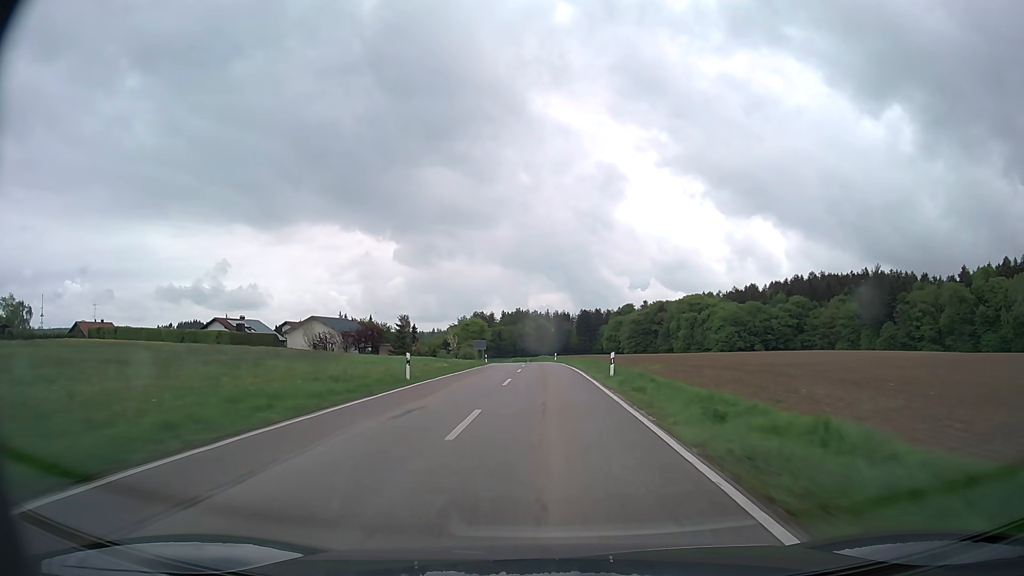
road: secondary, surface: asphalt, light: Day
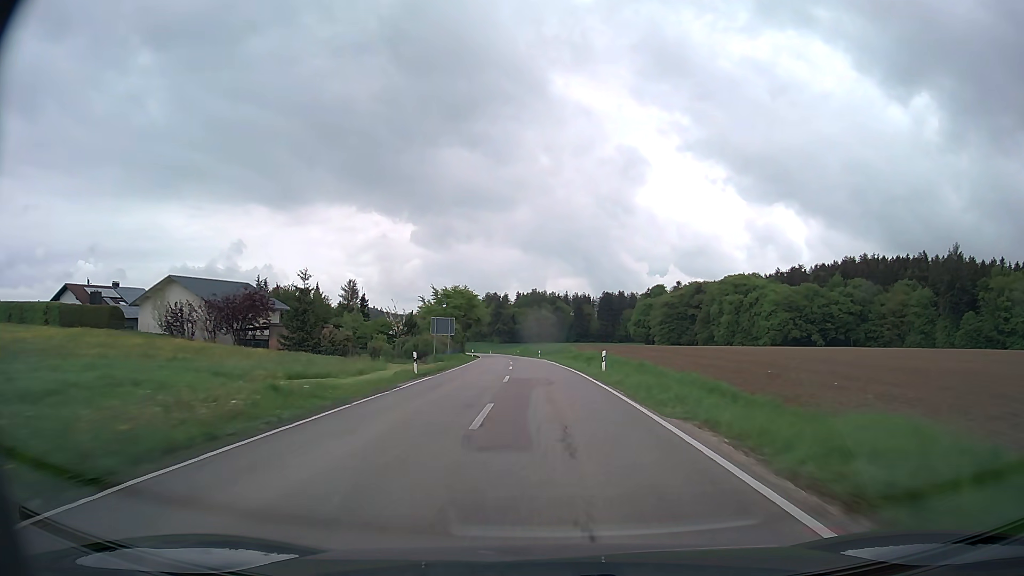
(-0.5, +47.4) m; -1°
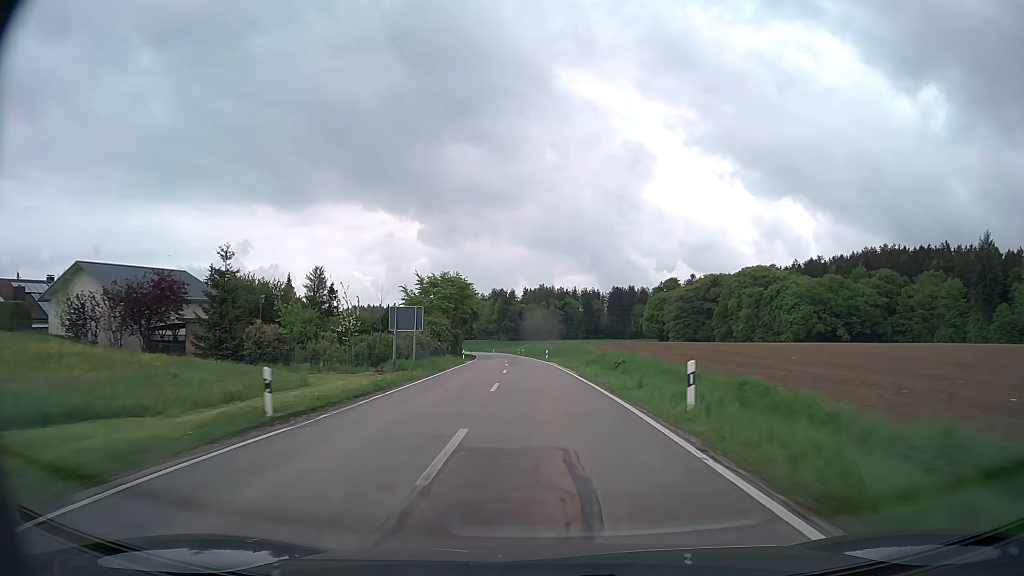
(-0.1, +15.7) m; 0°
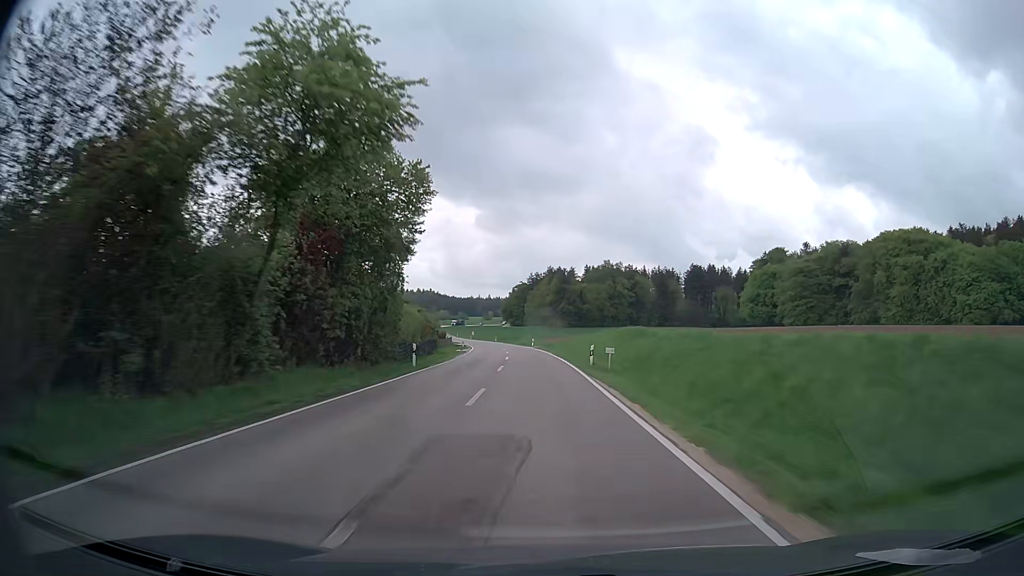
(-3.9, +78.1) m; -5°
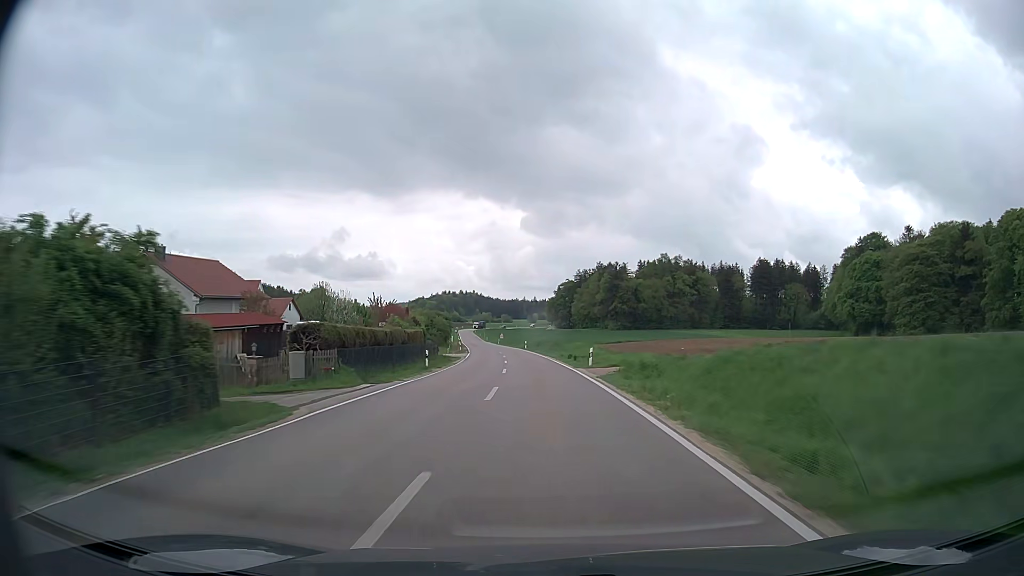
(-1.5, +46.3) m; -4°
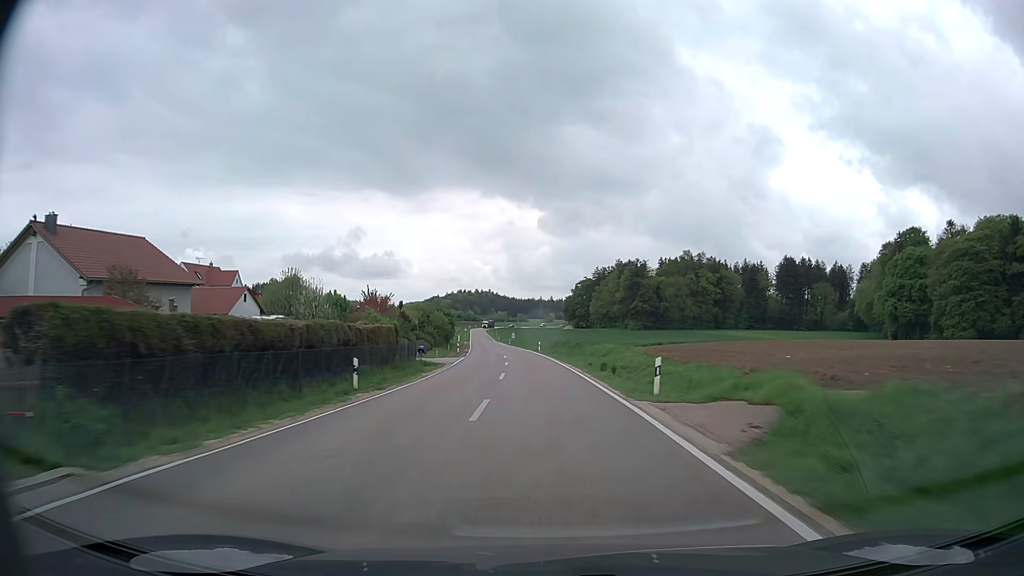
(-0.2, +15.6) m; -1°
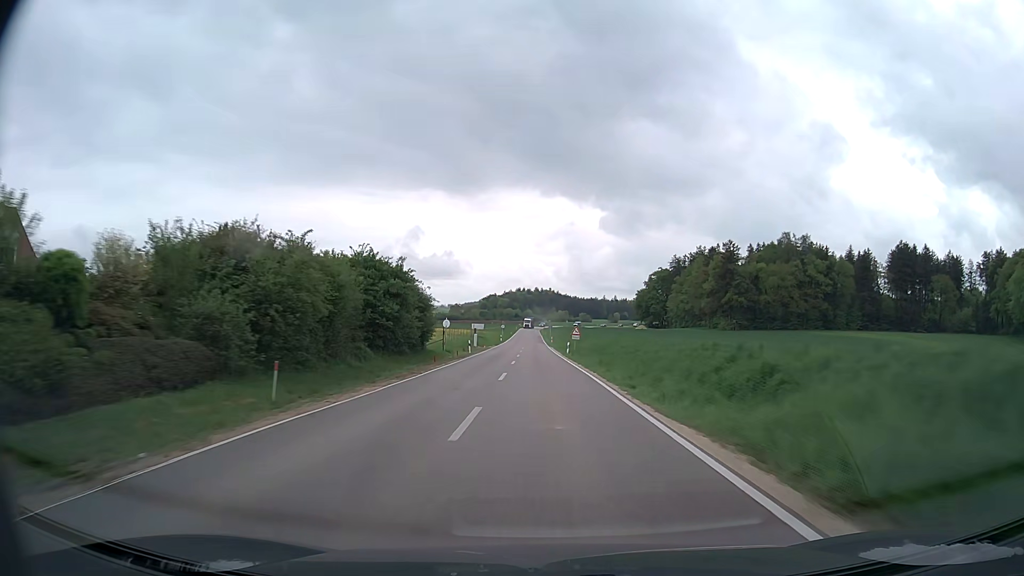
(-2.9, +63.1) m; -5°
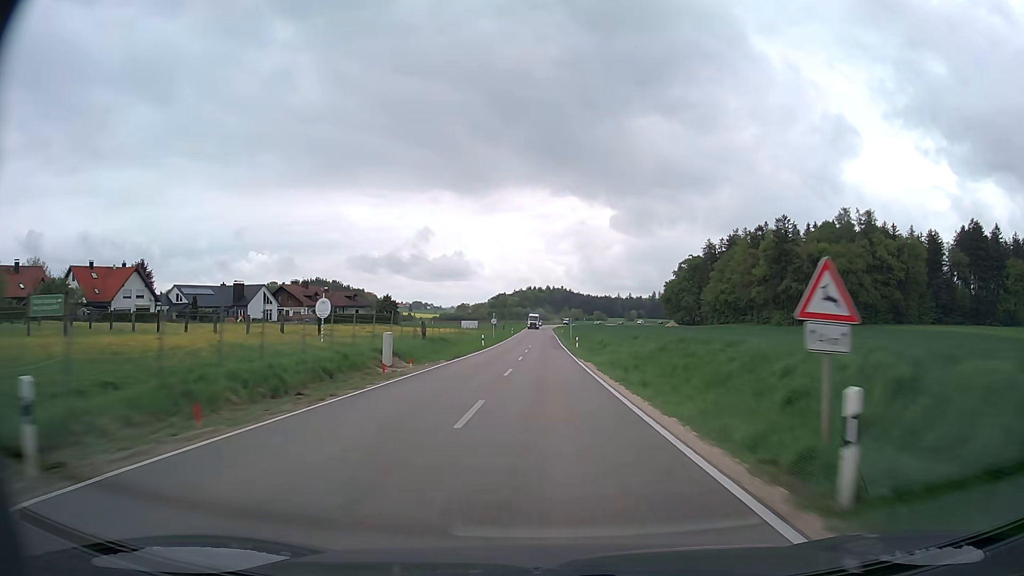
(-0.7, +47.1) m; -1°
(0, +10) (0, +20) (0, +30) (0, +40) (0, +50) (0, +60) (0, +70) (0, +80) (0, +90) (0, +100) m
